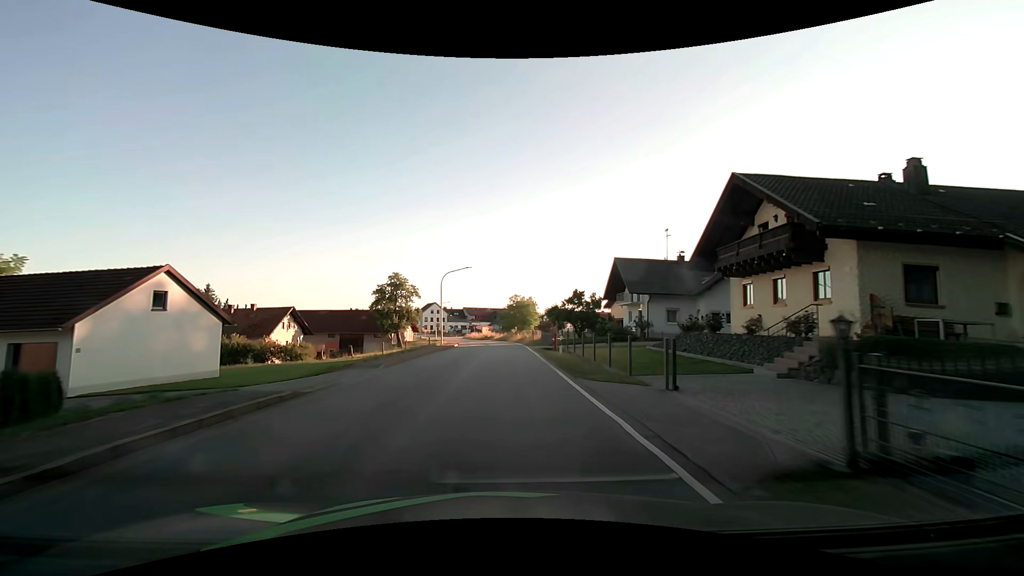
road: secondary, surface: asphalt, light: Day
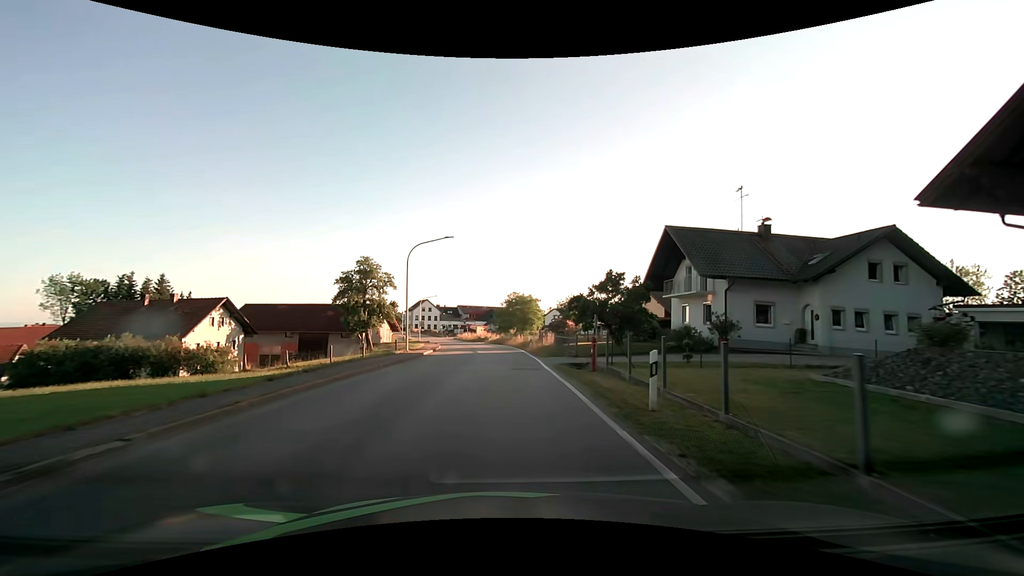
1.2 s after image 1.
(0.0, +15.7) m; 0°
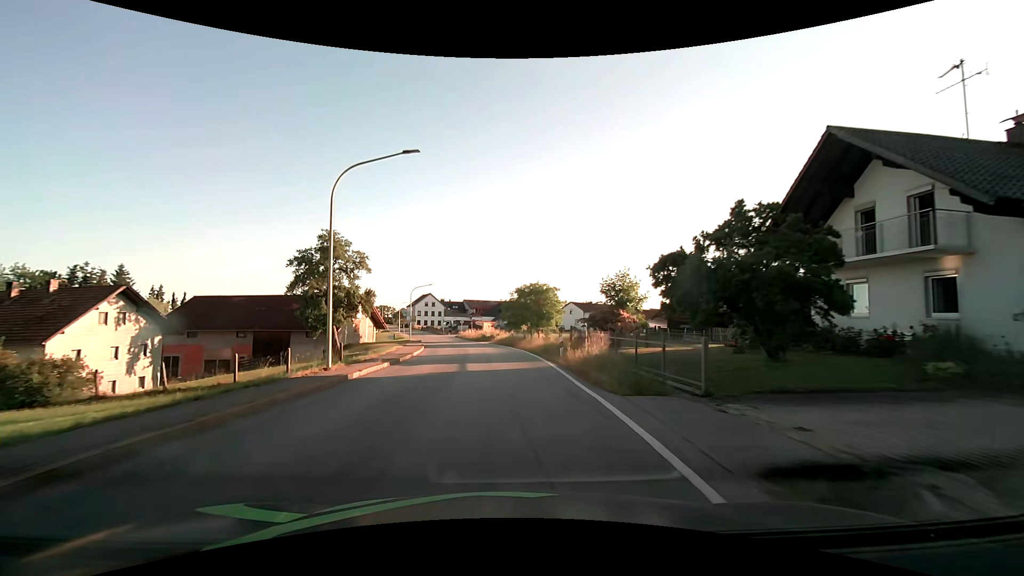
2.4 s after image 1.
(-0.2, +15.5) m; -1°
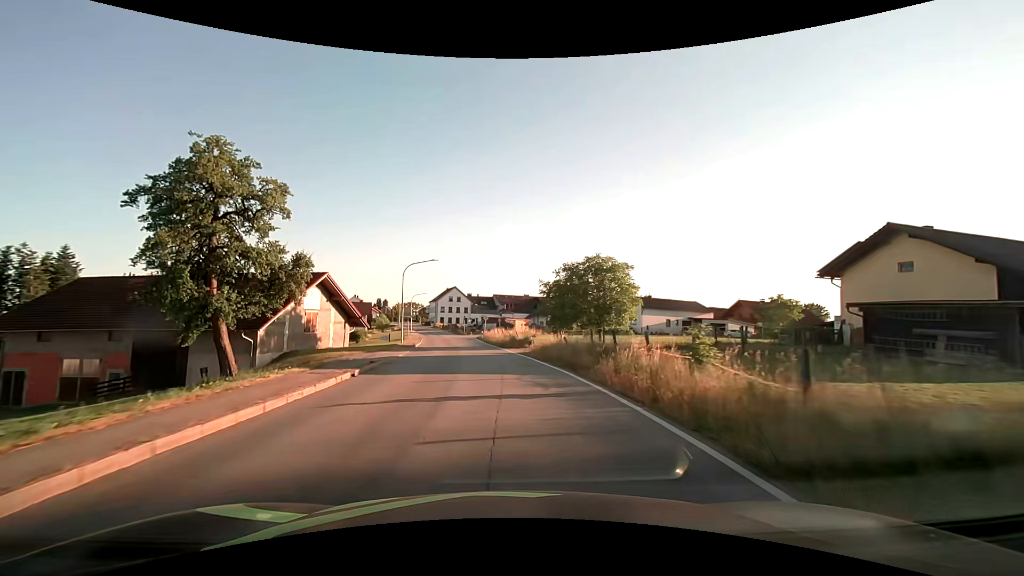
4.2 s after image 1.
(-0.7, +23.2) m; -4°
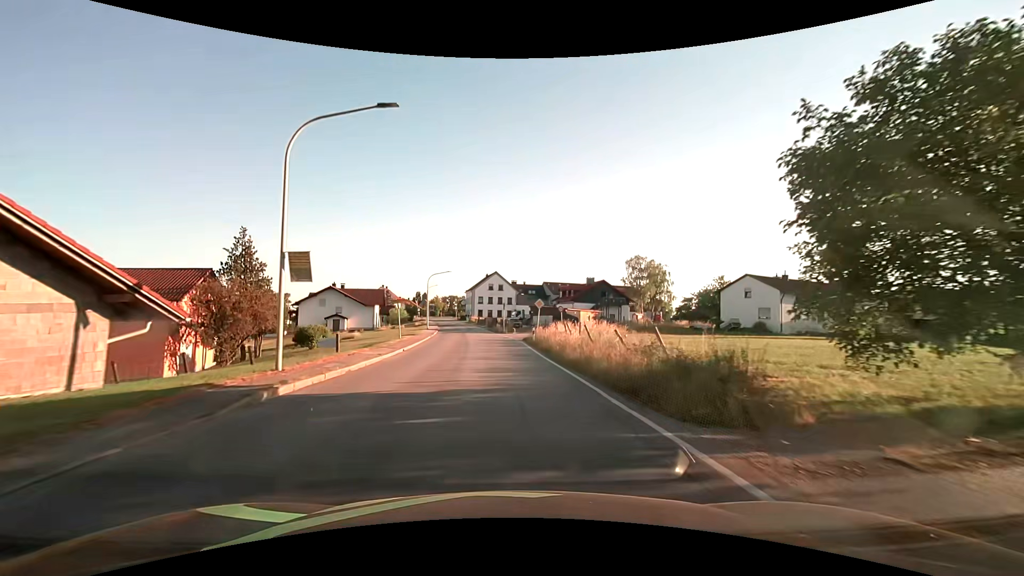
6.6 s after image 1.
(-1.8, +30.5) m; -5°
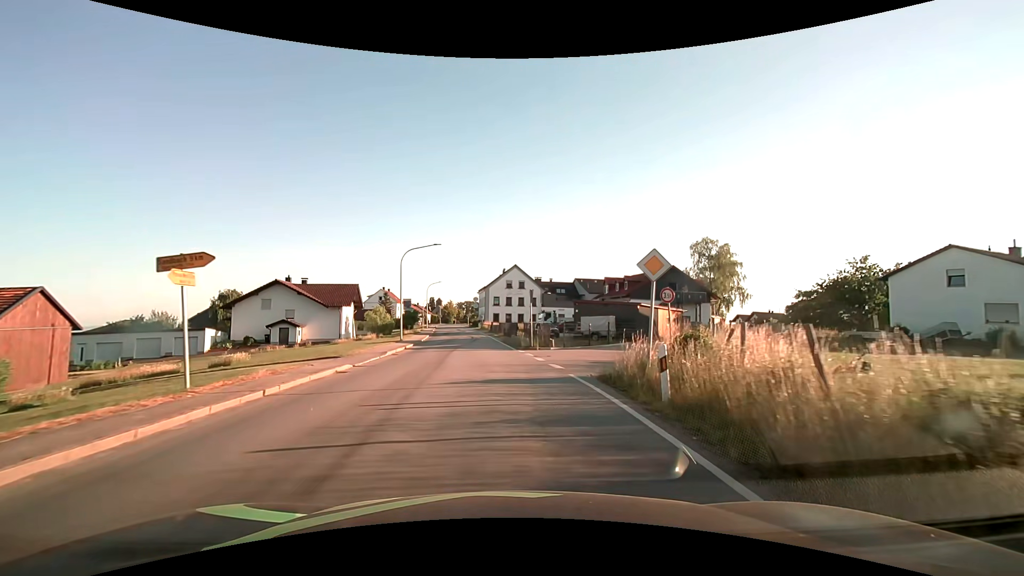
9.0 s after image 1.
(-0.5, +25.5) m; -2°
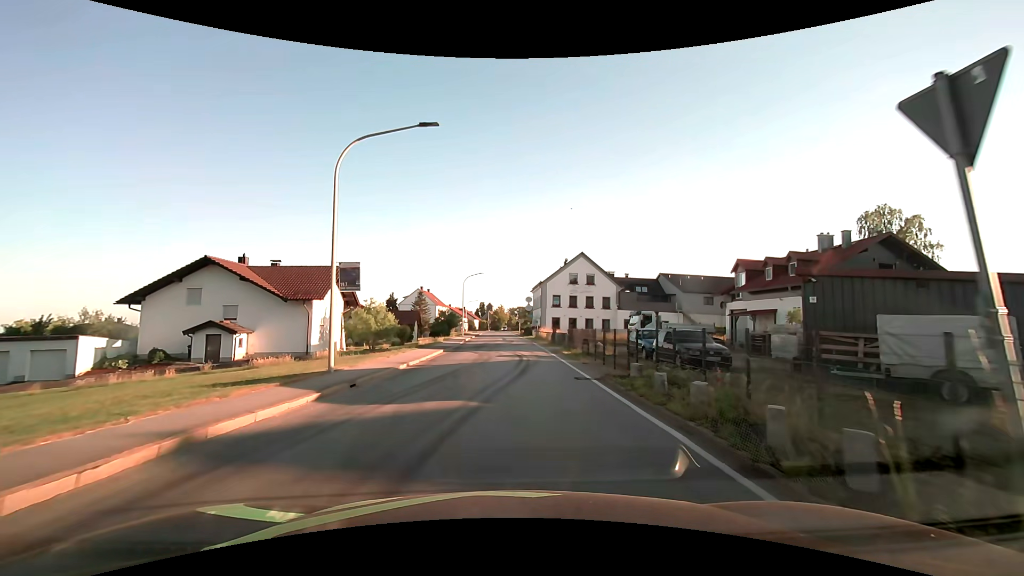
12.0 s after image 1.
(-1.4, +23.7) m; -6°
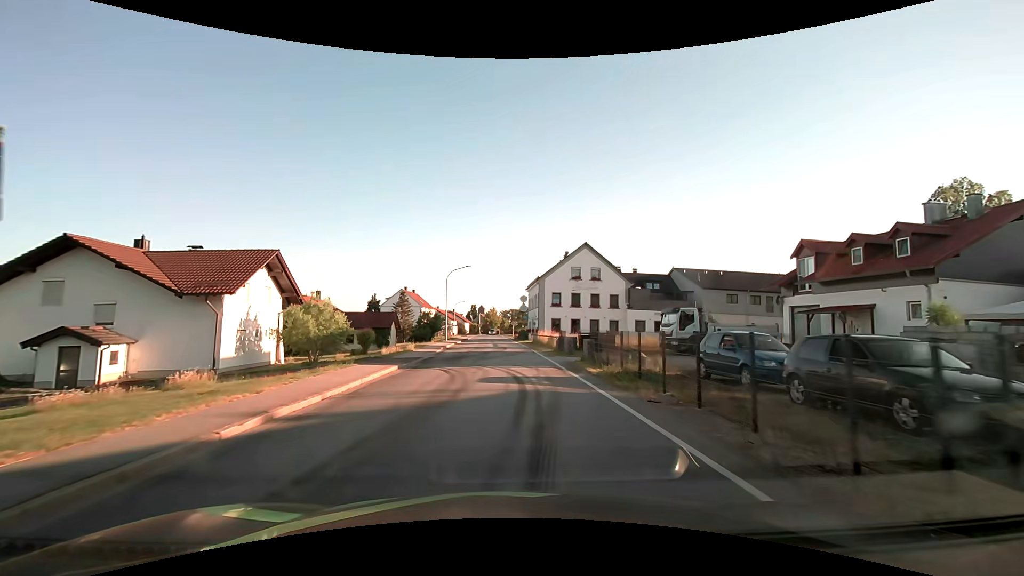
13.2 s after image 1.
(+0.1, +10.4) m; +1°
(0, +10) (0, +20) (0, +30) (0, +40) (-1, +50) (-1, +60) (-1, +70) (-2, +80) (-2, +90) (-3, +100) m
